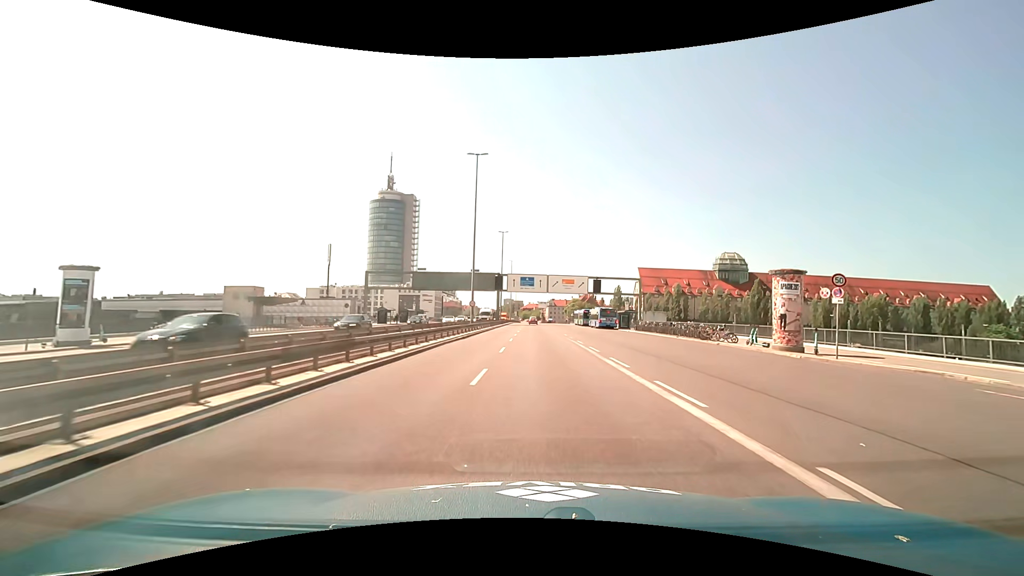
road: trunk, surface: asphalt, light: Day
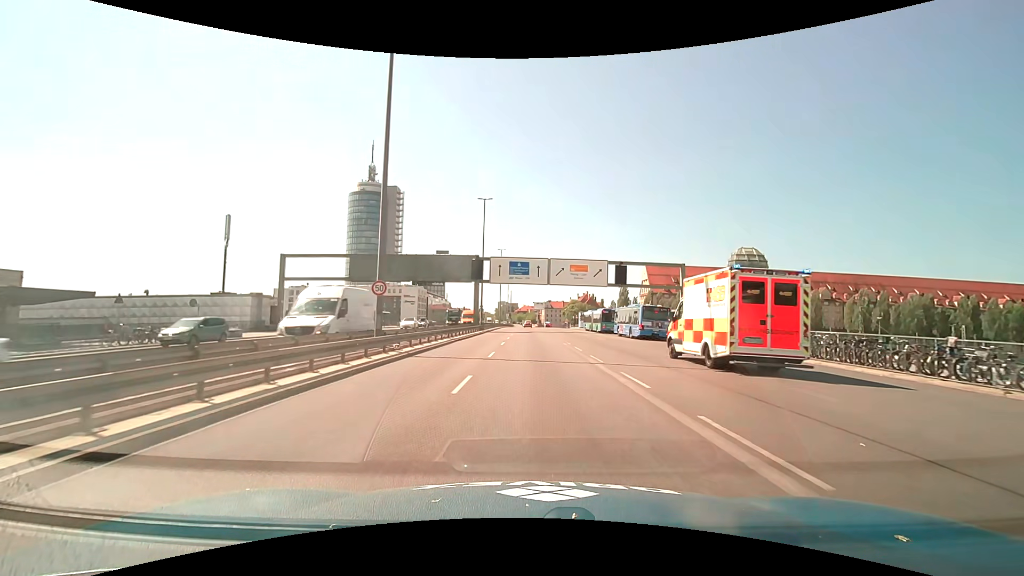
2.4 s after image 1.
(+0.2, +27.6) m; 0°
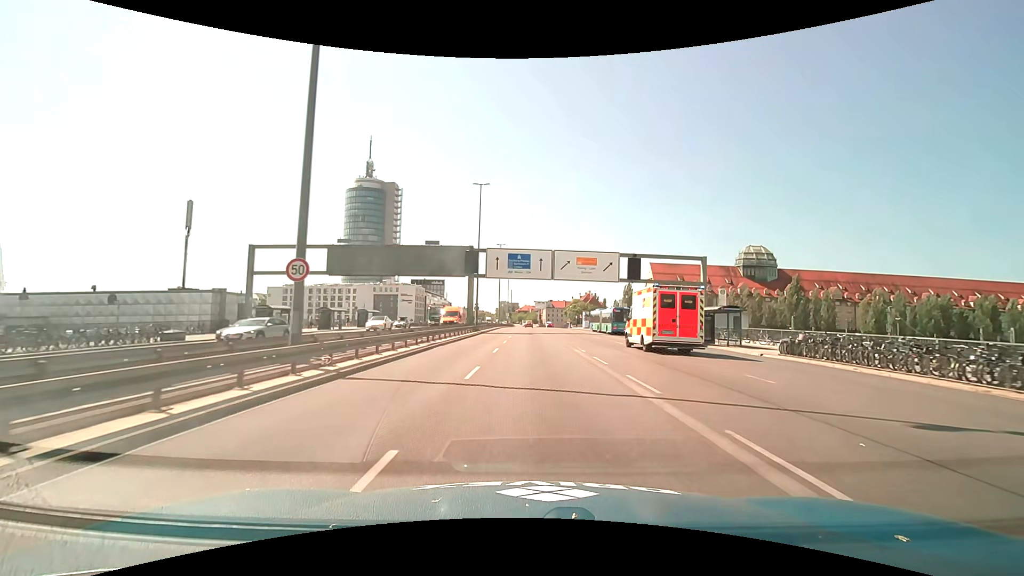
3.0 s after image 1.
(0.0, +7.0) m; 0°
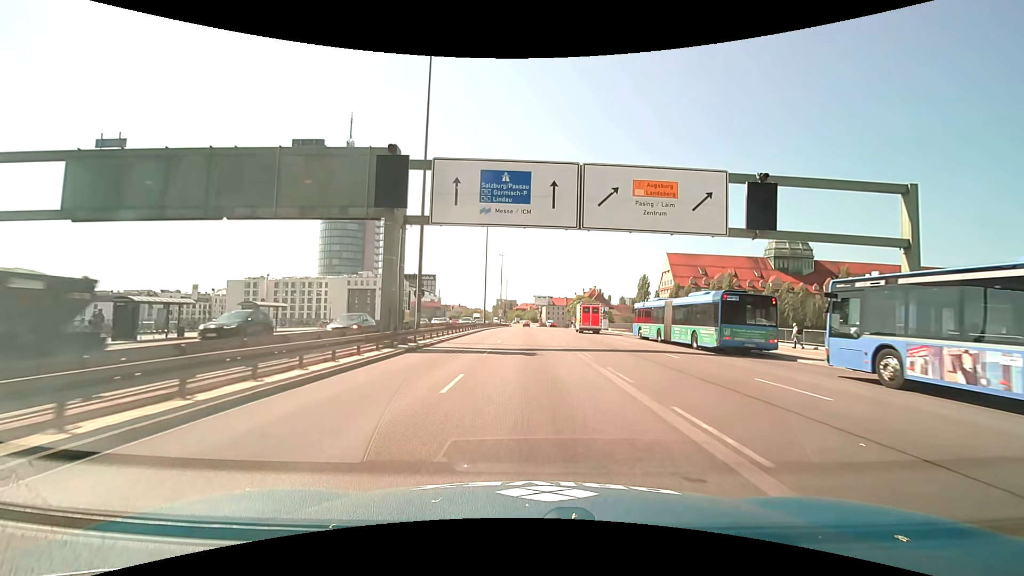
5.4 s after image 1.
(+0.1, +29.5) m; 0°
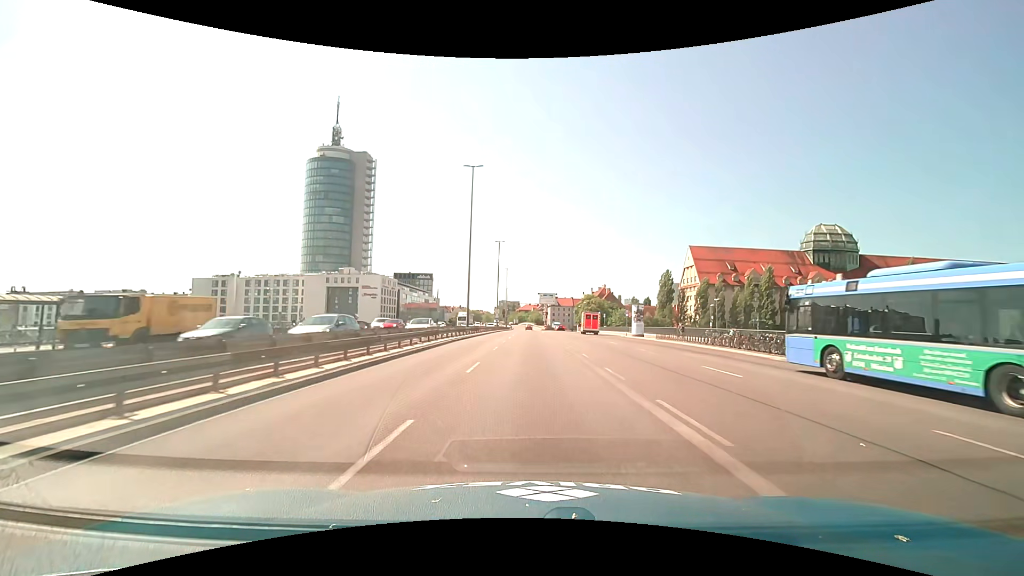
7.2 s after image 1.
(+0.1, +23.3) m; 0°
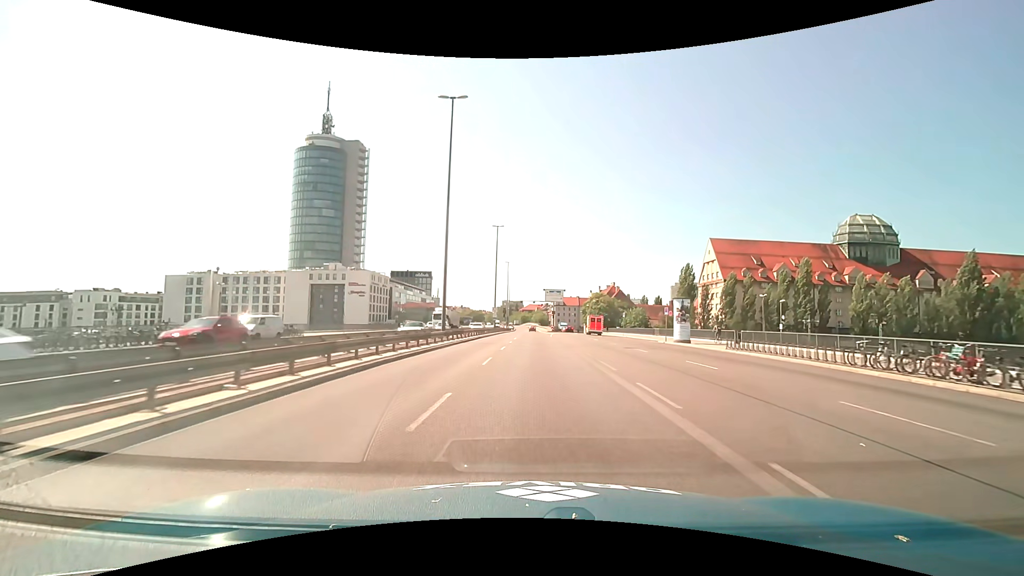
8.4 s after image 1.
(-0.1, +15.7) m; 0°
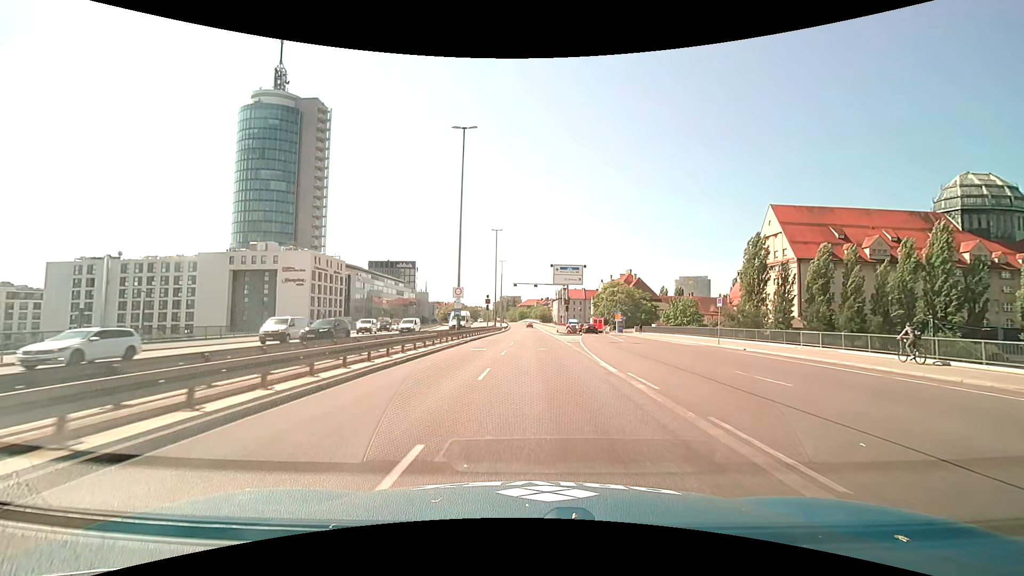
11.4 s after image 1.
(-0.1, +39.7) m; 0°
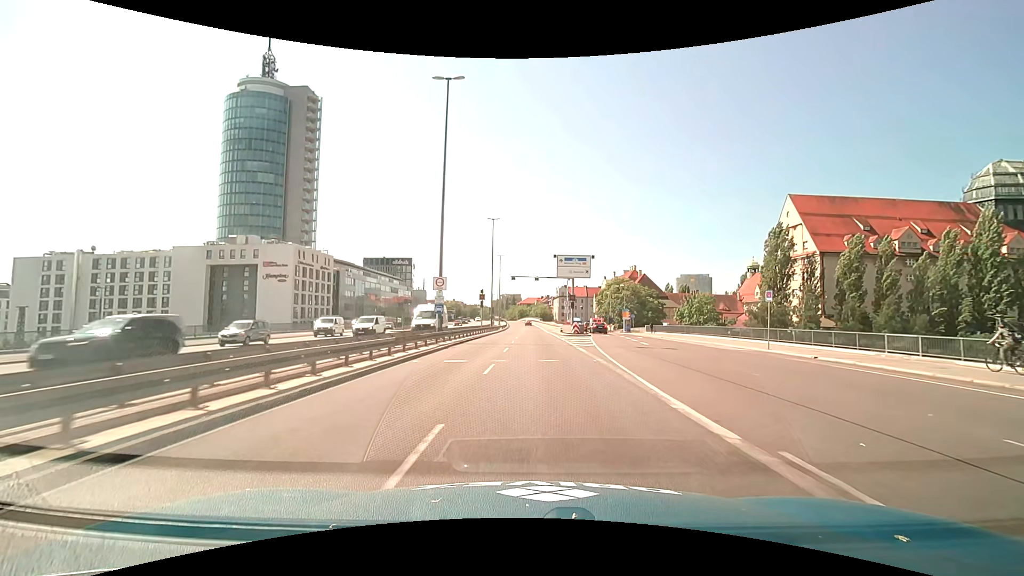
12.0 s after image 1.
(0.0, +8.0) m; 0°
(0, +10) (0, +20) (0, +30) (0, +40) (0, +50) (0, +60) (0, +70) (0, +80) (0, +90) (+1, +100) m
